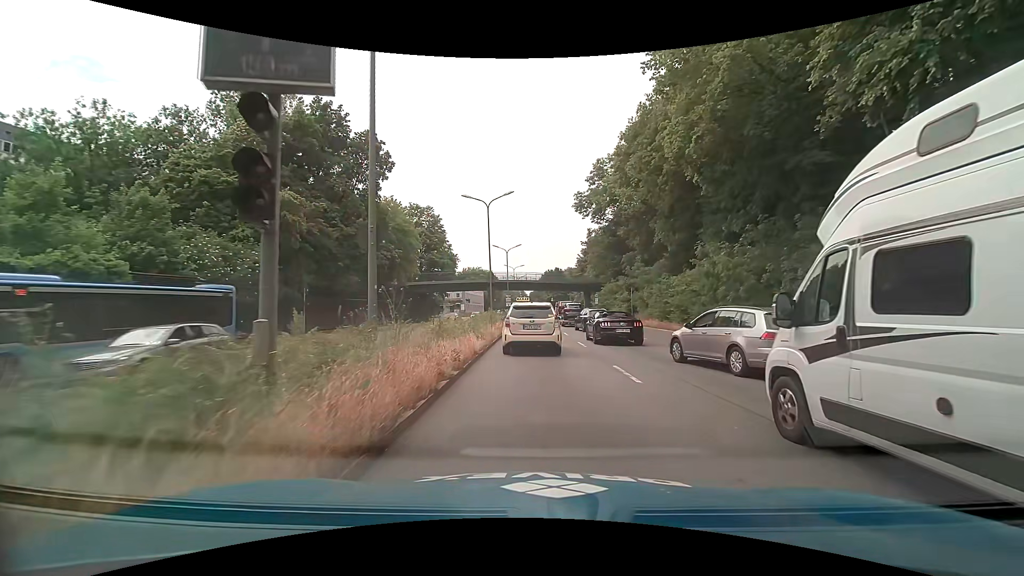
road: trunk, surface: asphalt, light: Day
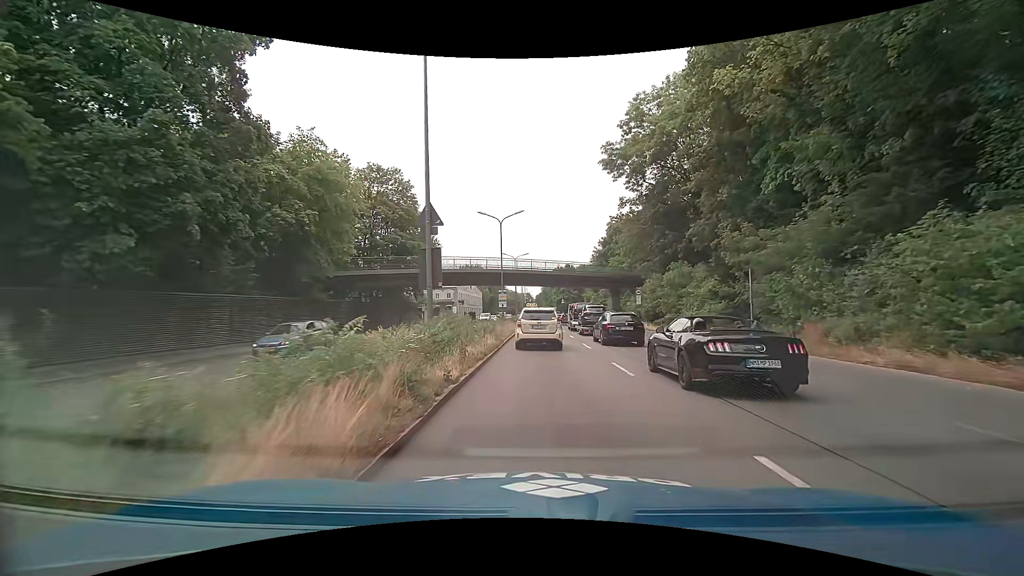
(-0.4, +25.5) m; -1°
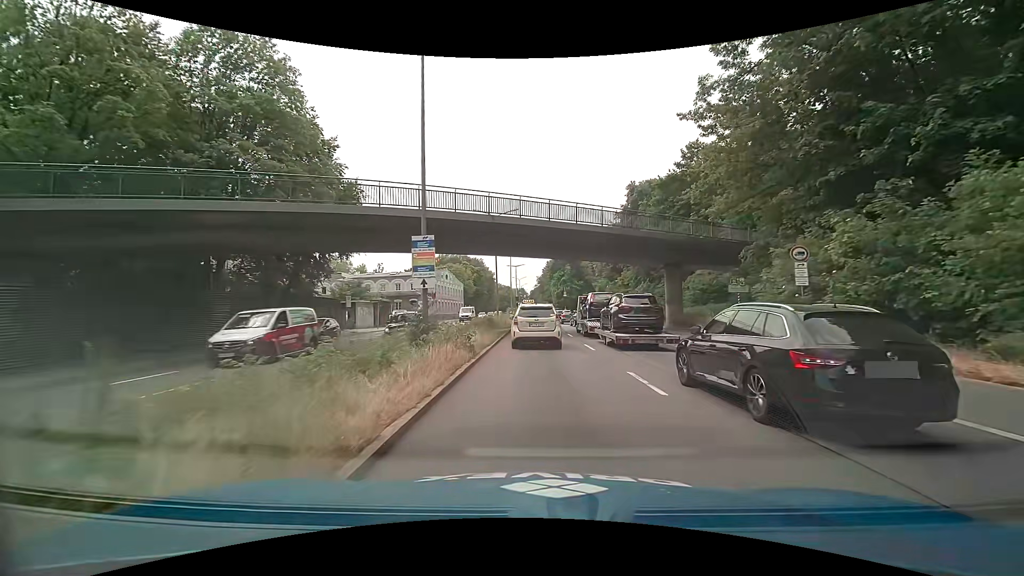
(+0.1, +30.2) m; 0°
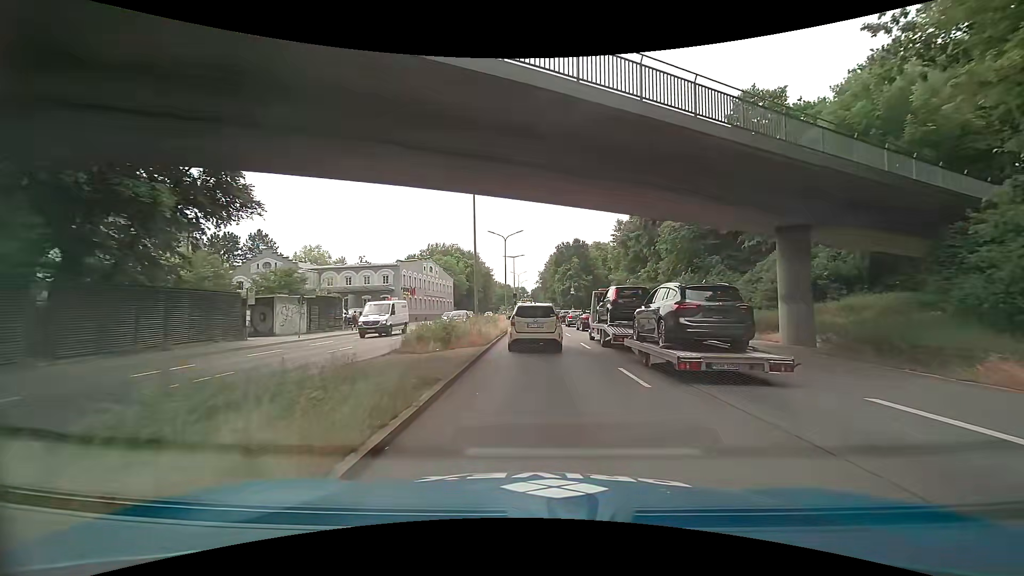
(0.0, +17.0) m; 0°
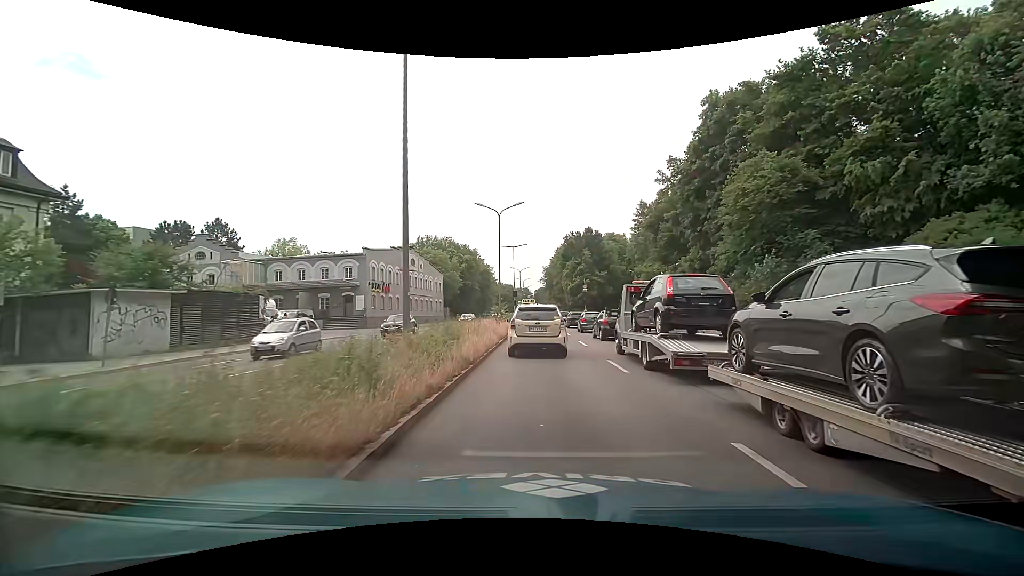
(-0.2, +15.5) m; -2°
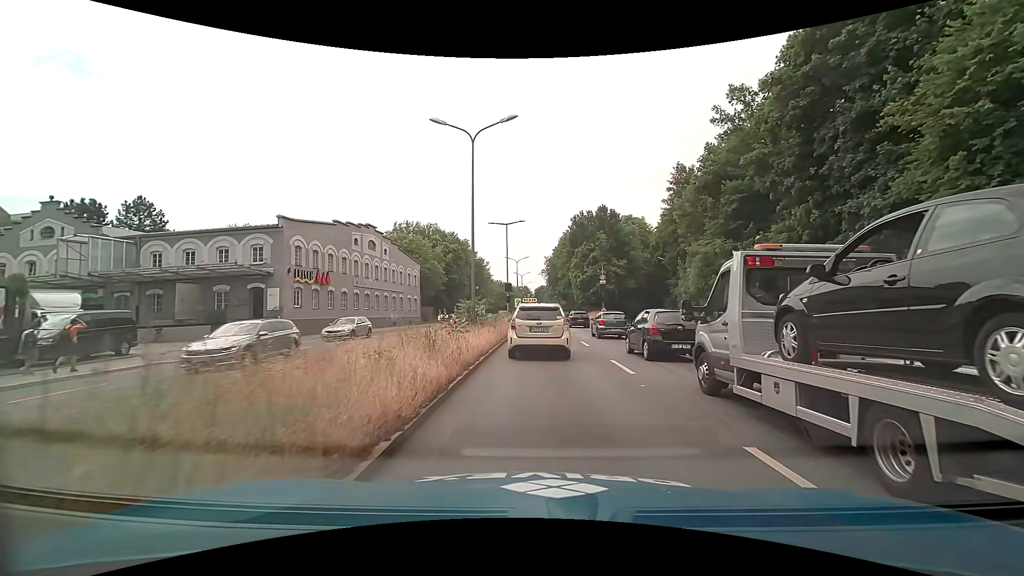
(+0.2, +18.2) m; +1°
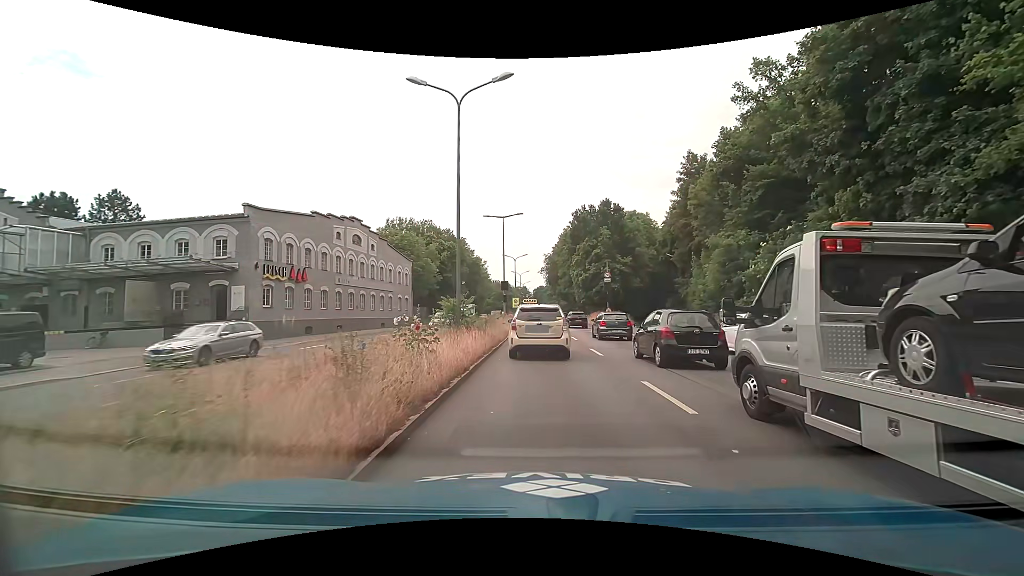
(0.0, +4.2) m; +1°
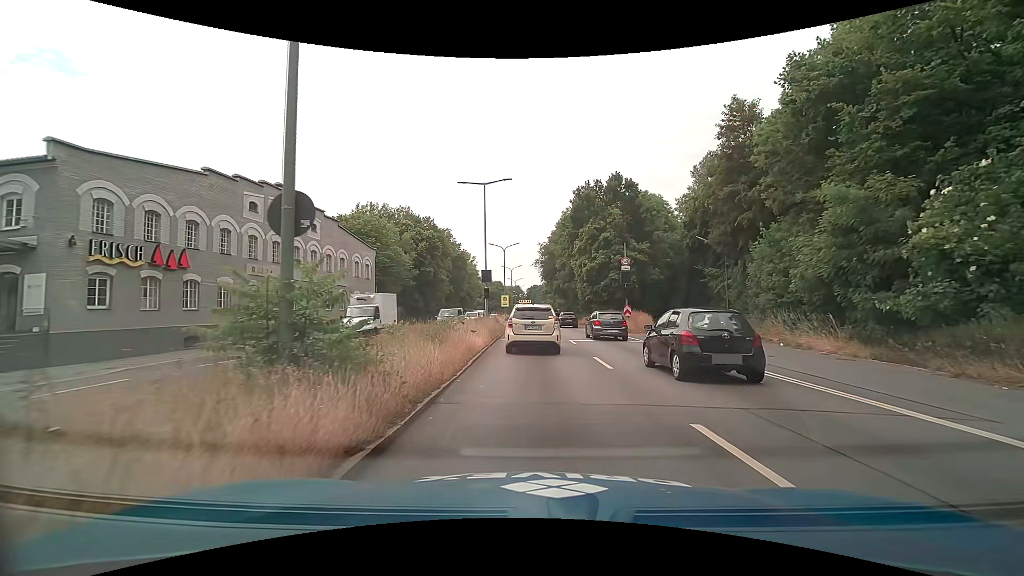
(+0.1, +12.8) m; +1°
(0, +10) (0, +20) (0, +30) (0, +40) (-1, +50) (-1, +60) (-1, +70) (-1, +80) (-2, +90) (-2, +100) m
